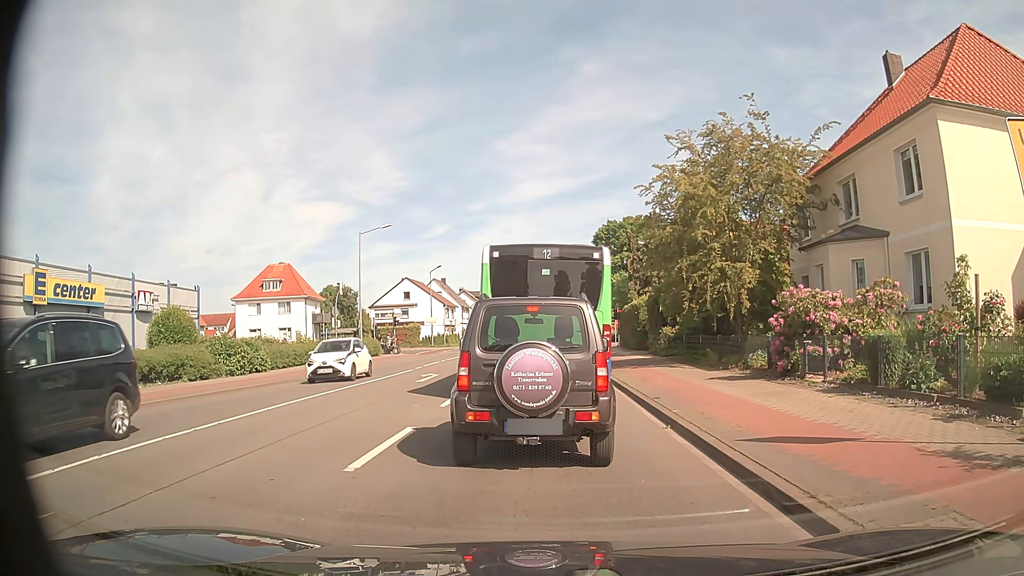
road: secondary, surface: asphalt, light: Day
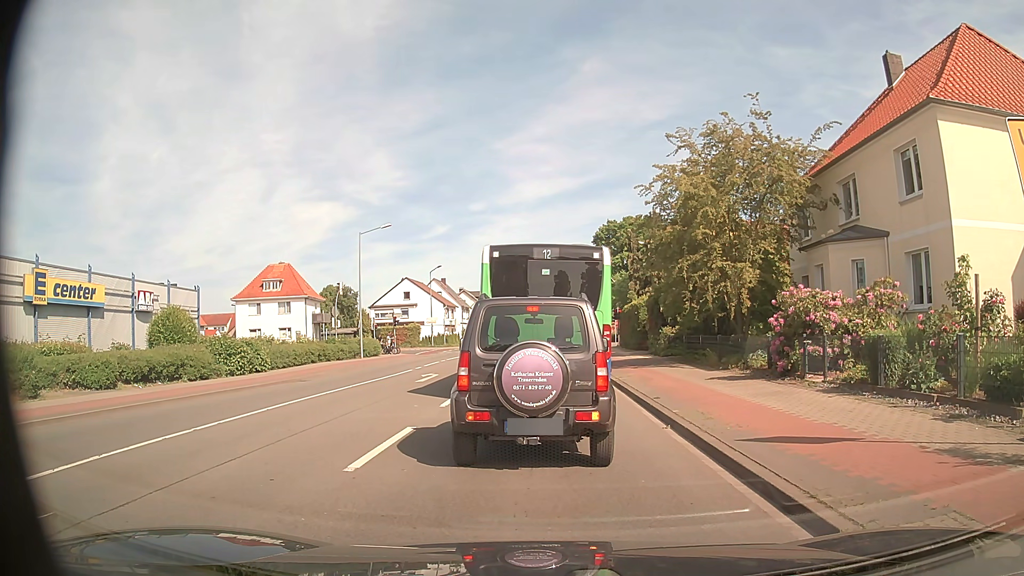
(0.0, 0.0) m; 0°
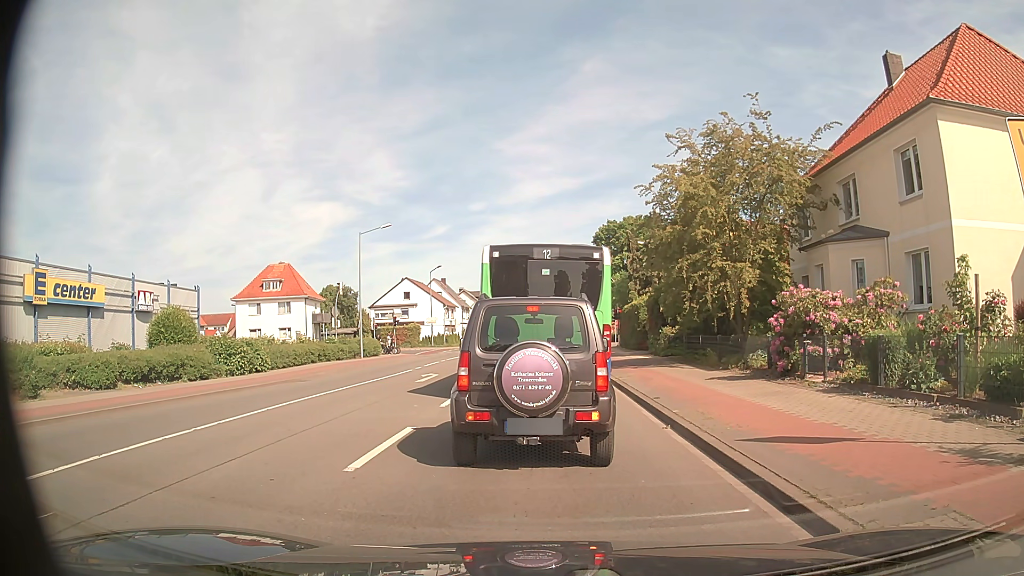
(0.0, 0.0) m; 0°
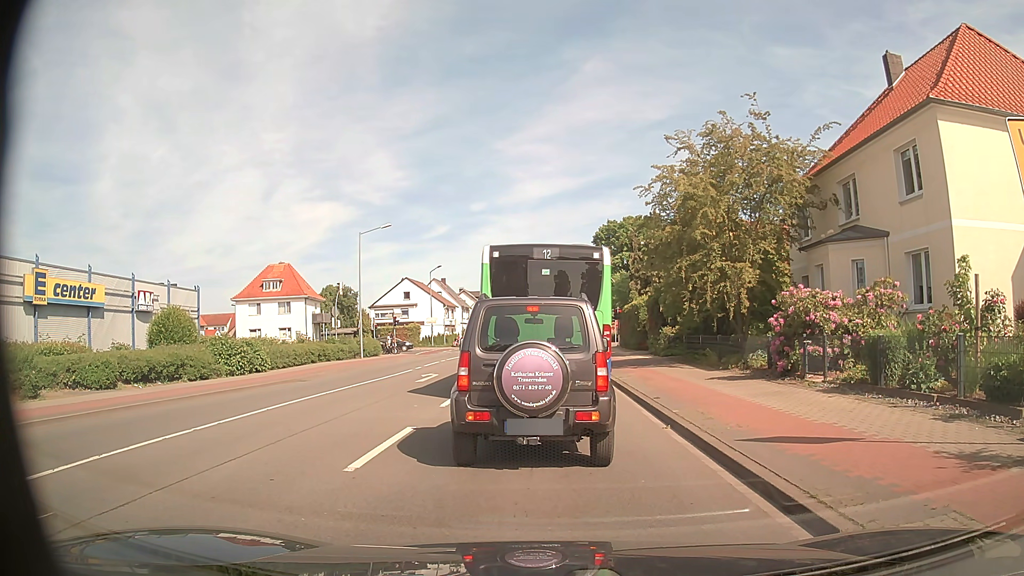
(0.0, 0.0) m; 0°
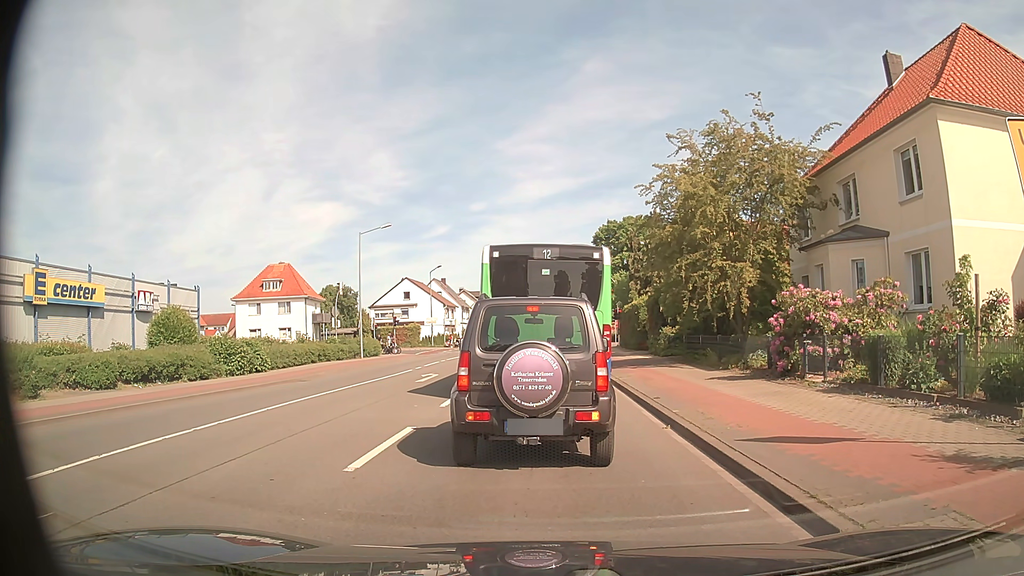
(0.0, 0.0) m; 0°
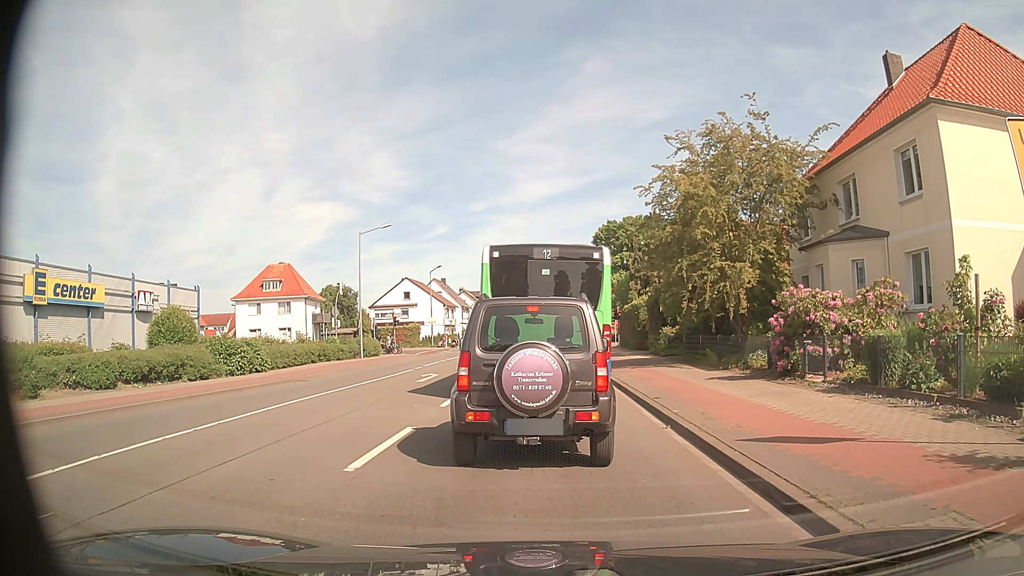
(0.0, 0.0) m; 0°
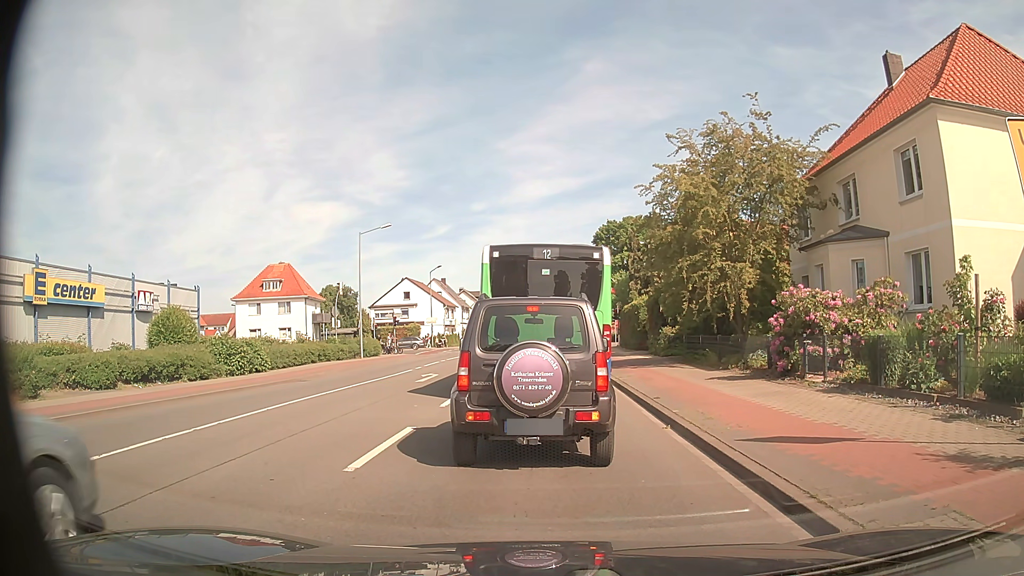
(0.0, 0.0) m; 0°
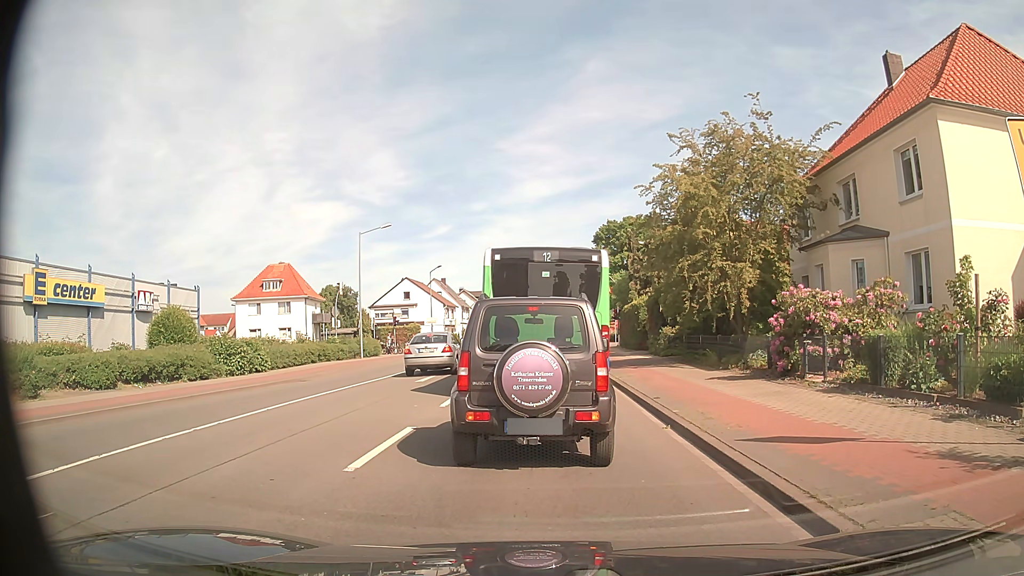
(0.0, 0.0) m; 0°
(0, +10) (0, +20) (0, +30) (0, +40) (0, +50) (0, +60) (+1, +70) (+1, +80) (+1, +90) (+1, +100) m
